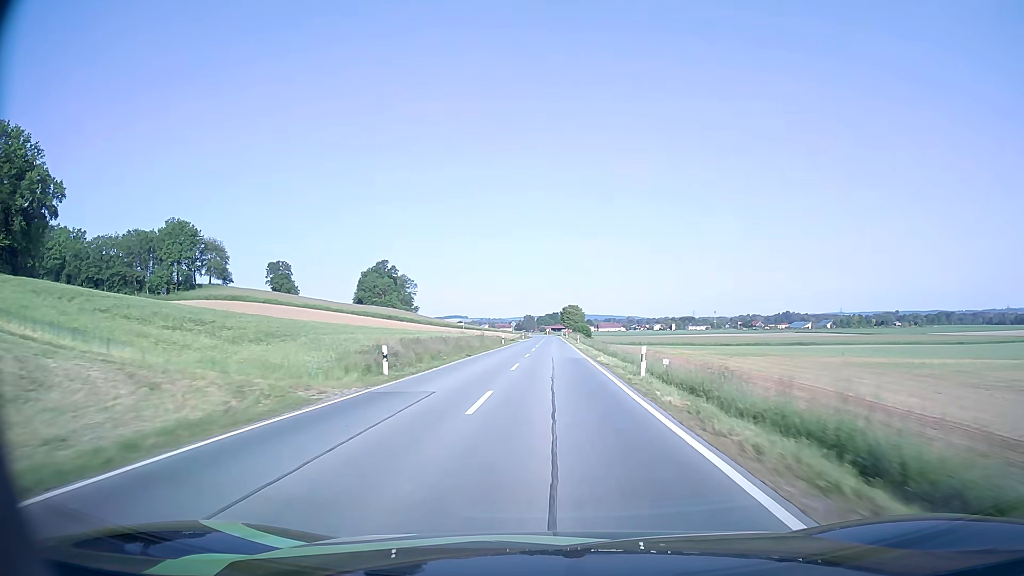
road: secondary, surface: asphalt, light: Day
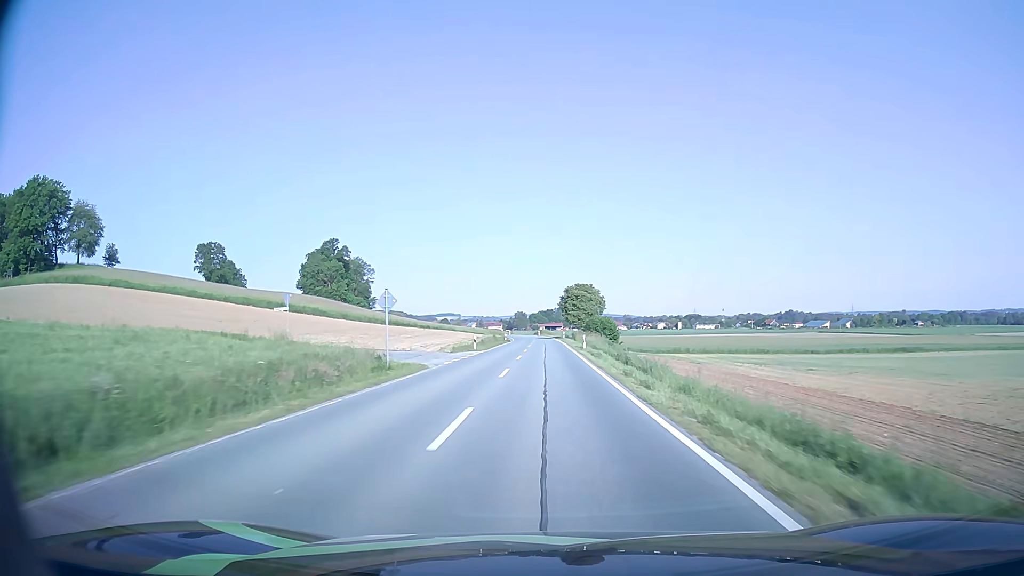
(+0.5, +71.8) m; +1°
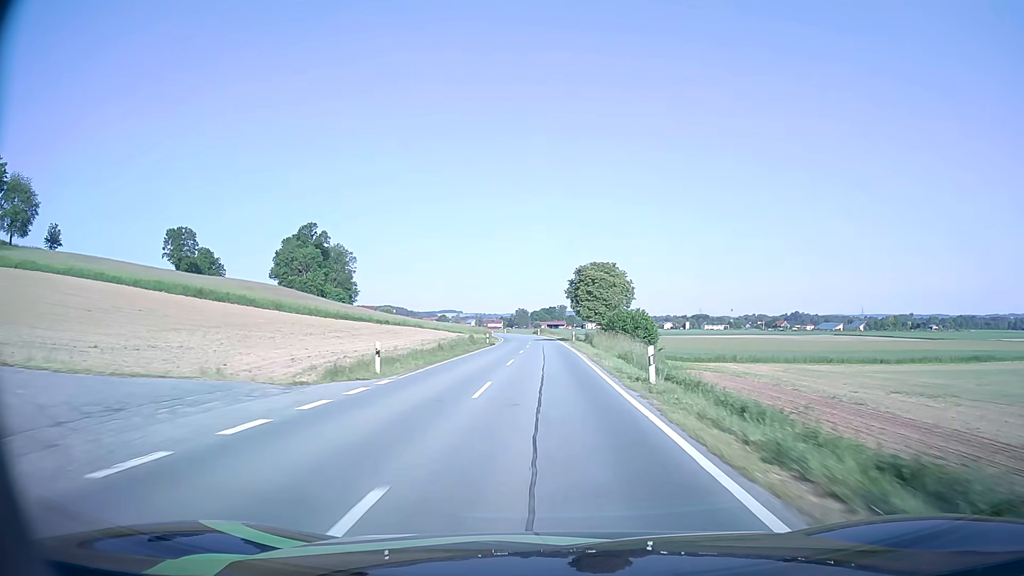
(0.0, +28.7) m; 0°
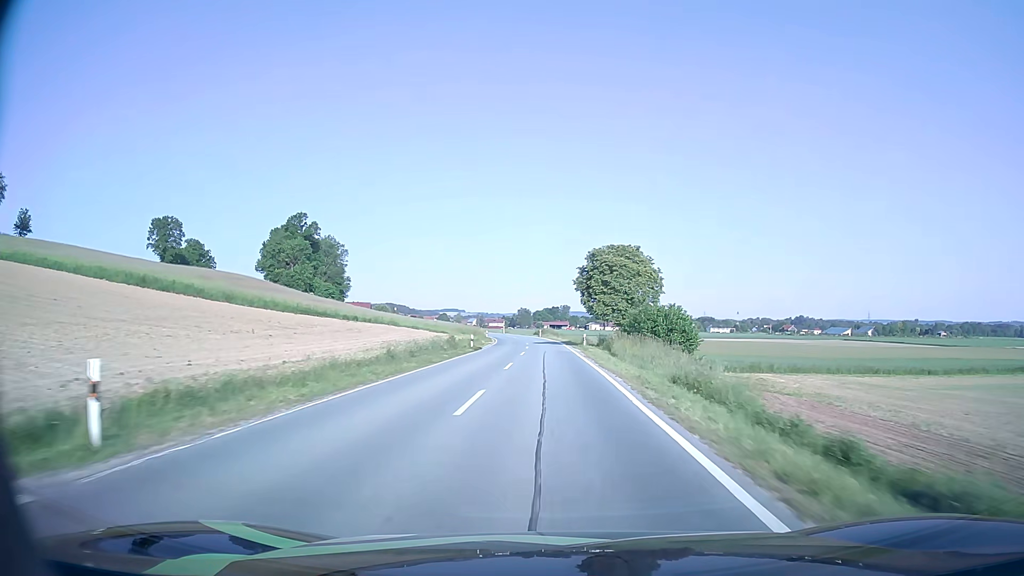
(0.0, +14.2) m; 0°
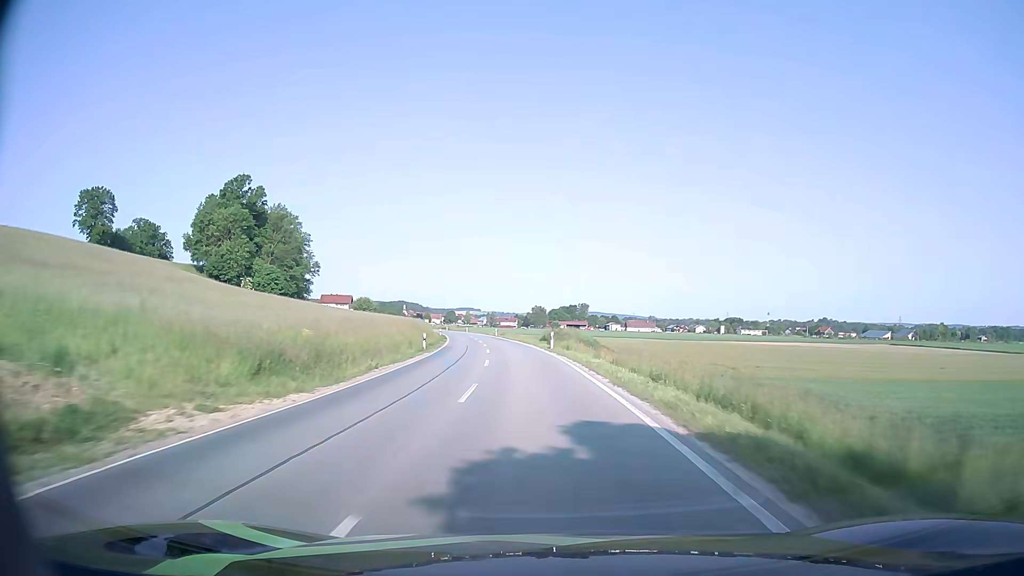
(-0.3, +55.0) m; -2°
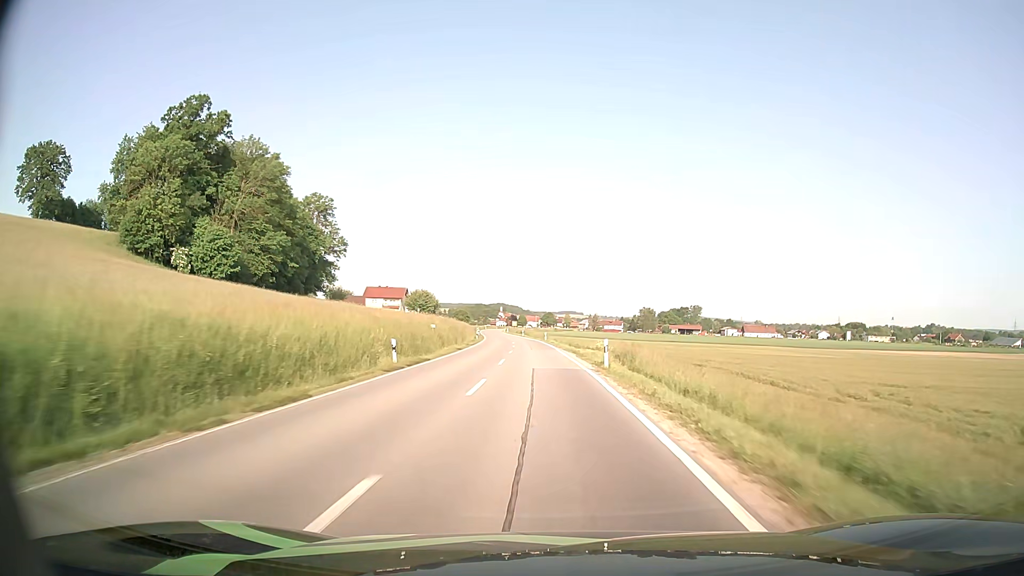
(-4.7, +67.0) m; -8°
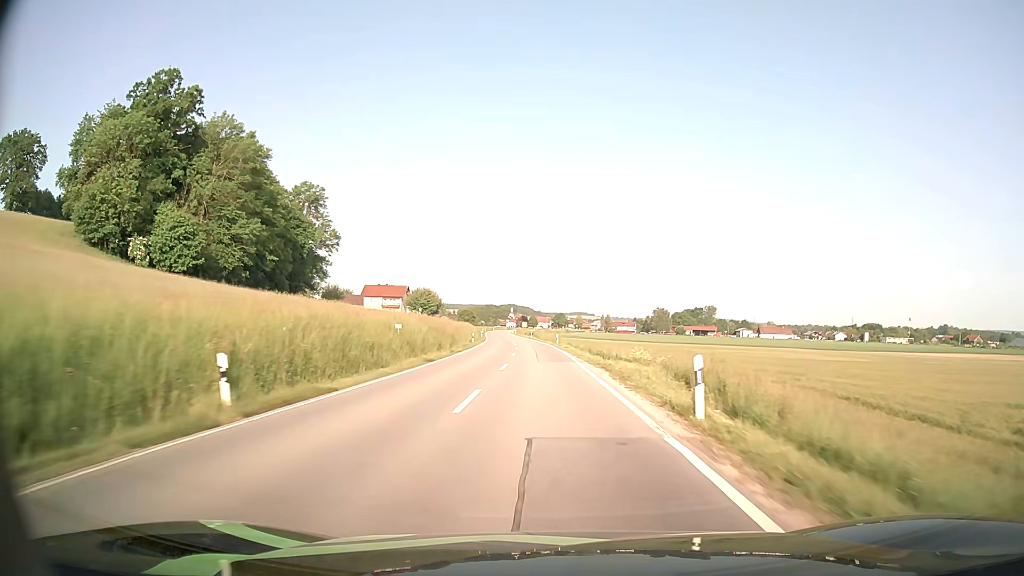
(-0.1, +13.8) m; -1°
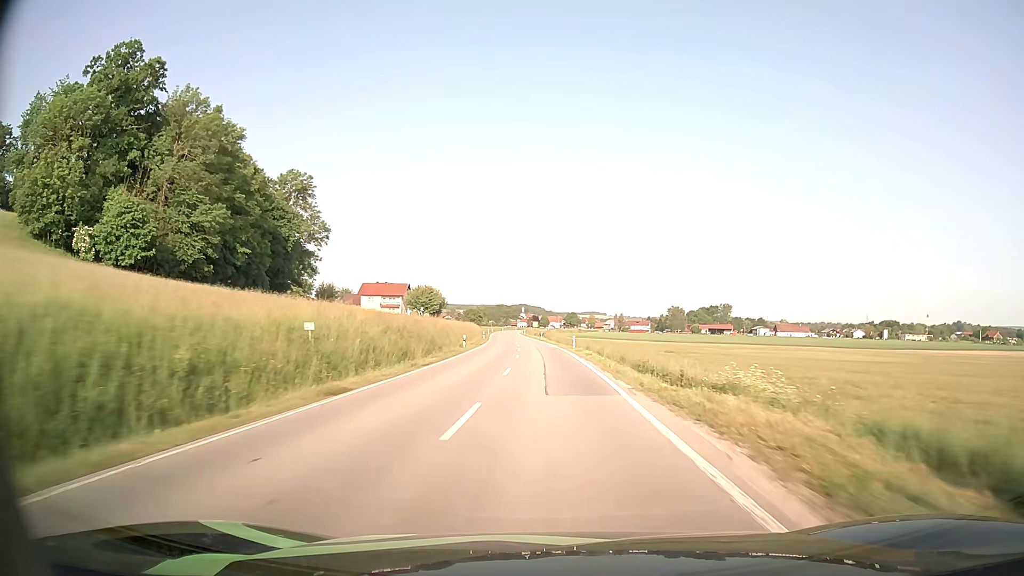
(-0.1, +13.9) m; -1°
(0, +10) (0, +20) (0, +30) (-1, +40) (-1, +50) (-2, +60) (-2, +70) (-3, +80) (-4, +90) (-4, +100) m
